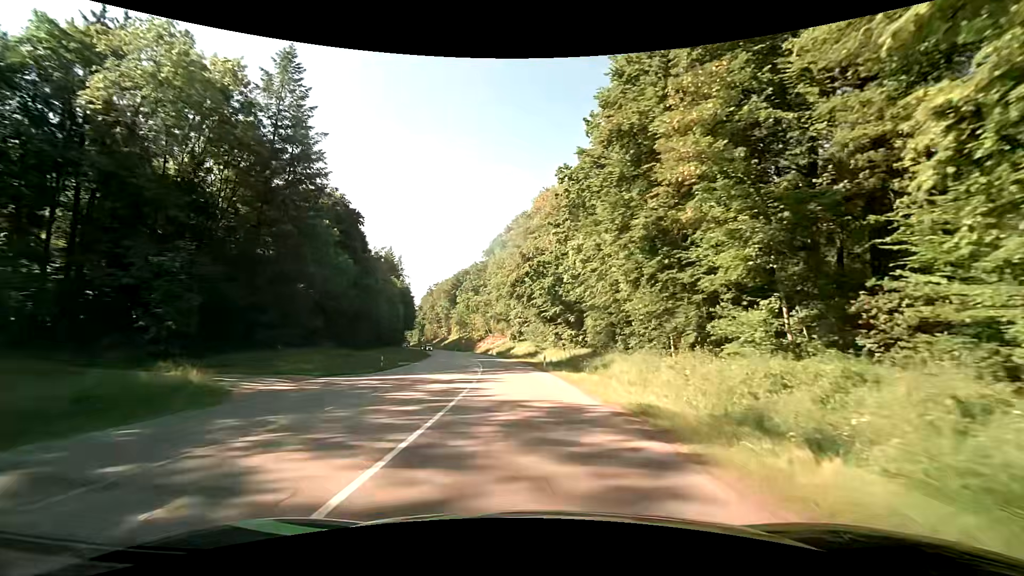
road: secondary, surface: asphalt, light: Day
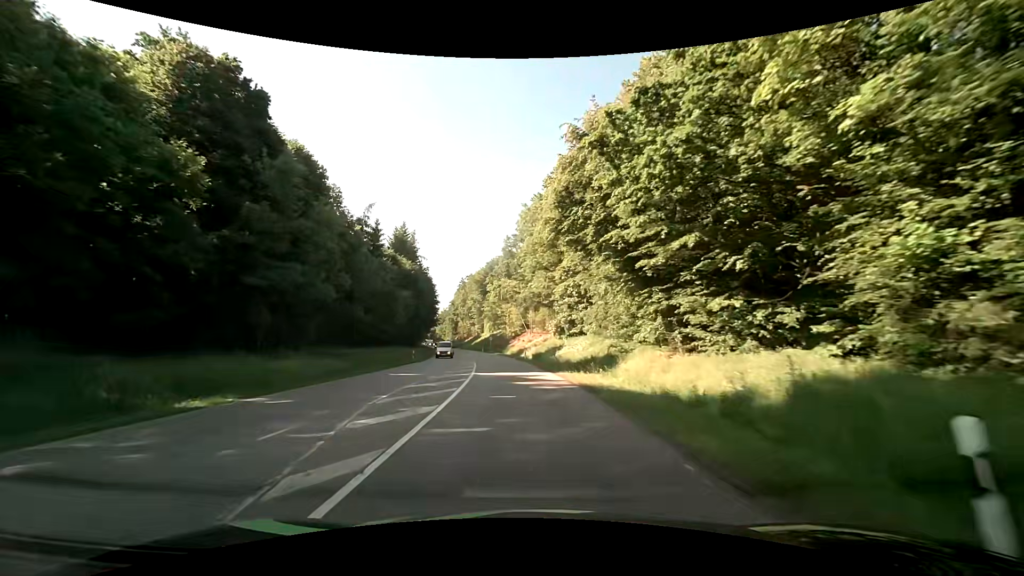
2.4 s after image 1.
(-1.6, +33.7) m; -6°
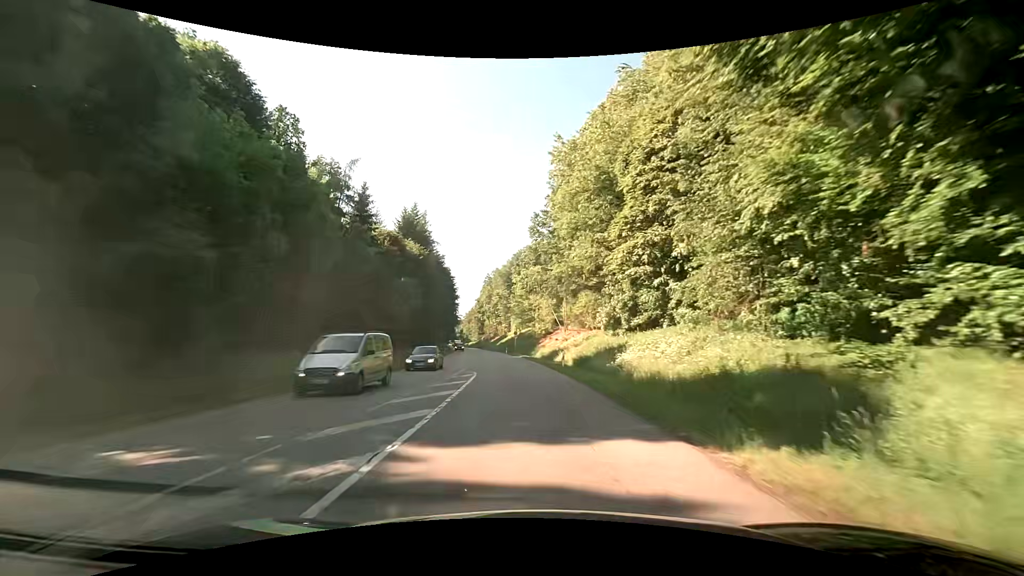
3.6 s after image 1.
(-0.6, +19.4) m; -3°
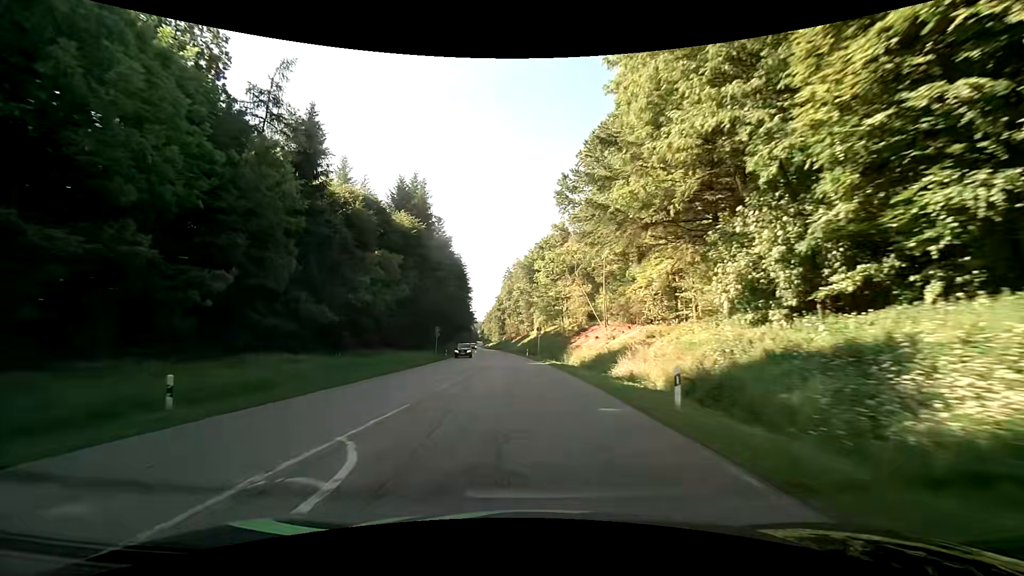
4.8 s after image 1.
(-0.4, +21.0) m; -3°
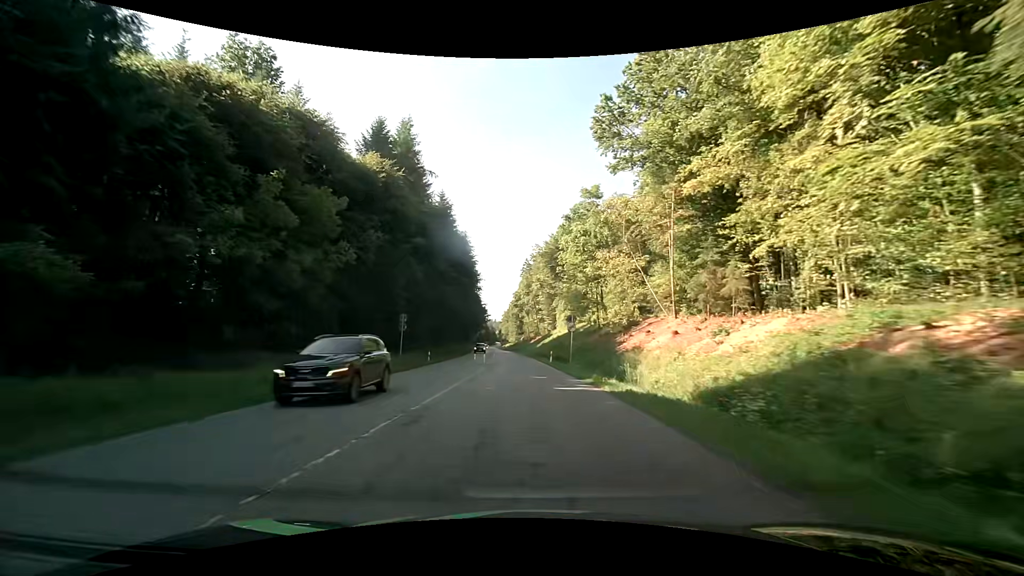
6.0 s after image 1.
(-0.5, +22.4) m; -2°
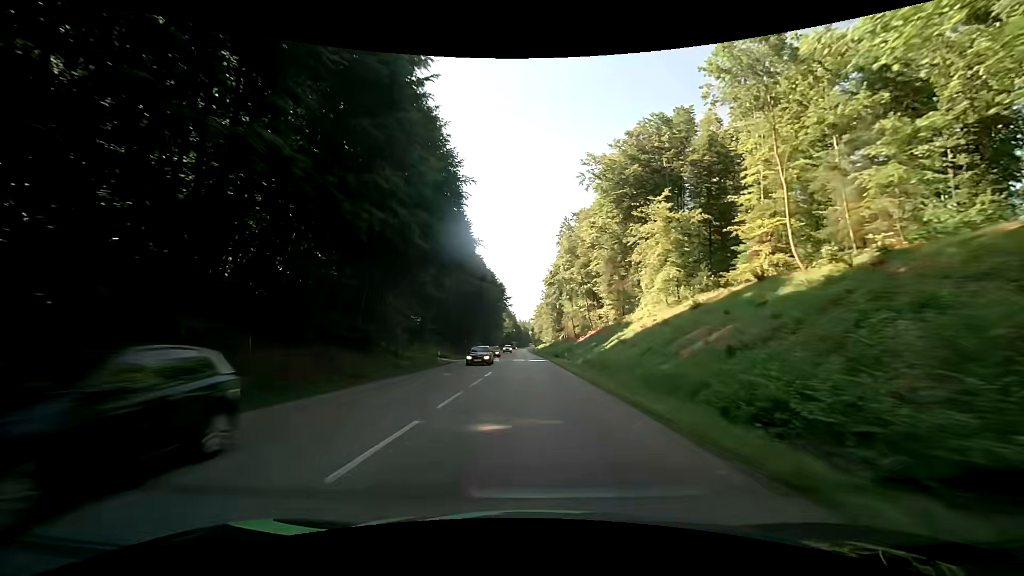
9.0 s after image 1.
(-2.3, +61.2) m; -4°
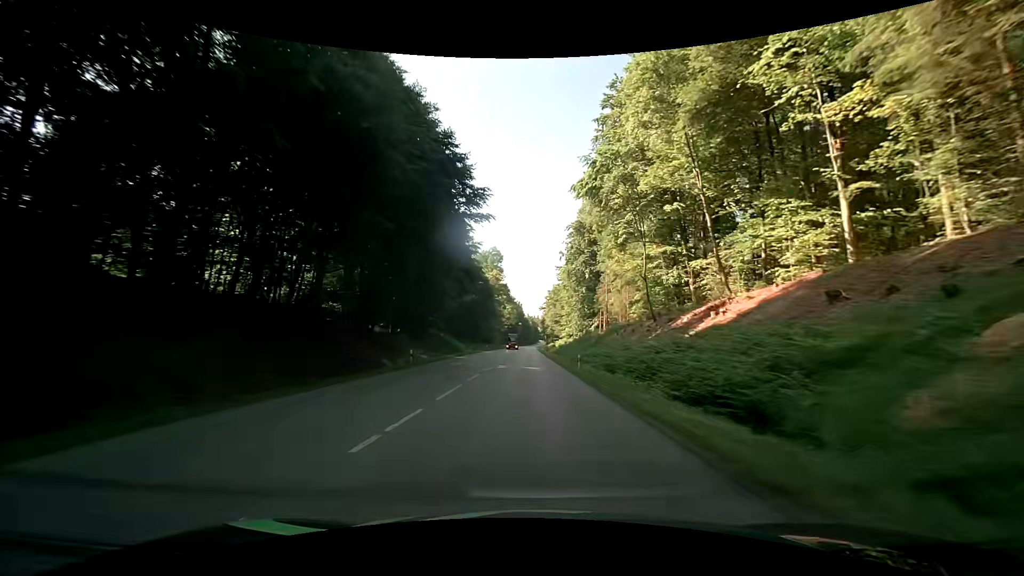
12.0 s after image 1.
(-0.5, +65.2) m; -2°
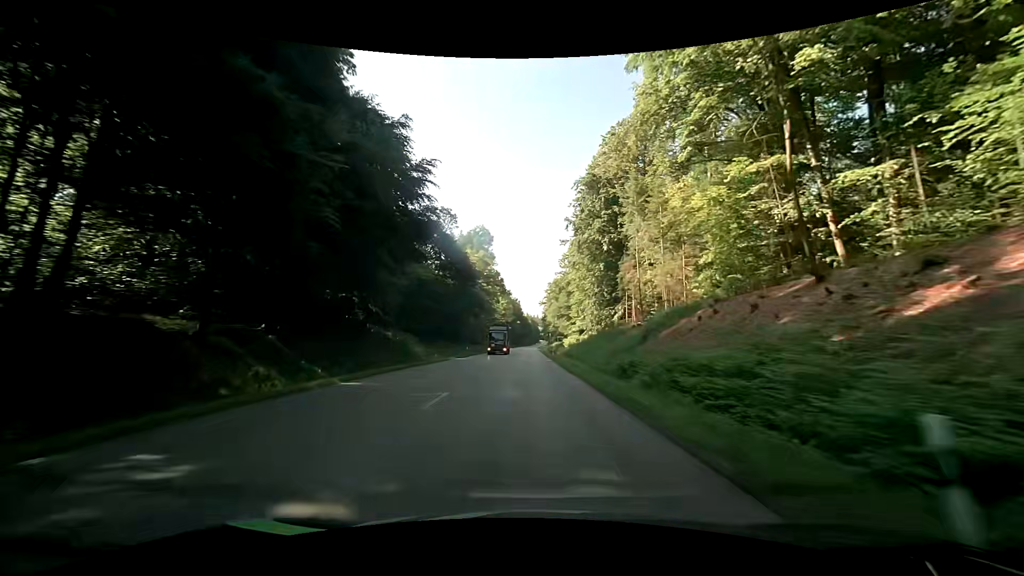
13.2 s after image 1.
(+0.3, +26.9) m; +1°
(0, +10) (0, +20) (0, +30) (0, +40) (0, +50) (0, +60) (0, +70) (-1, +80) (-1, +90) (-1, +100) m
